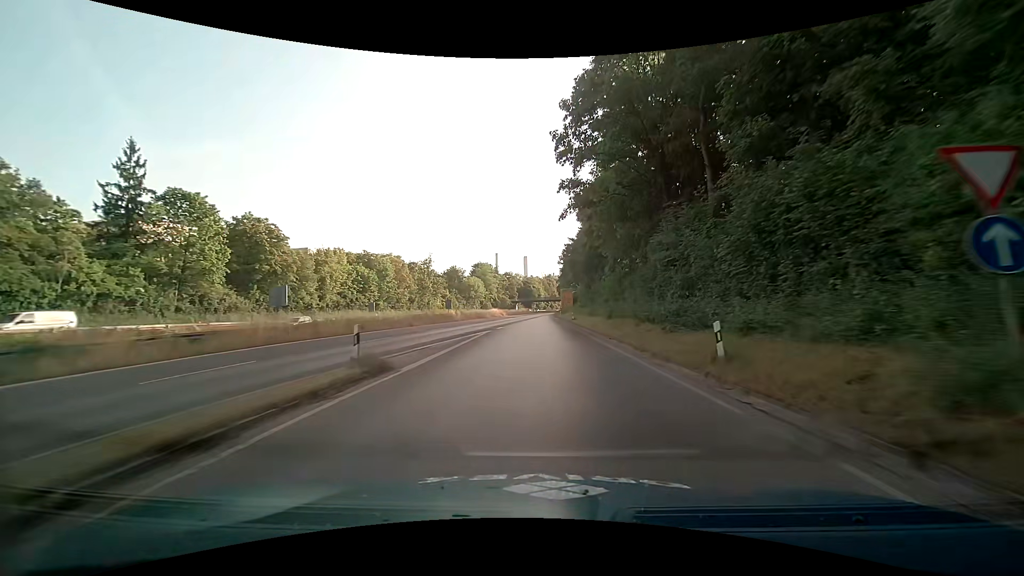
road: trunk_link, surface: asphalt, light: Day
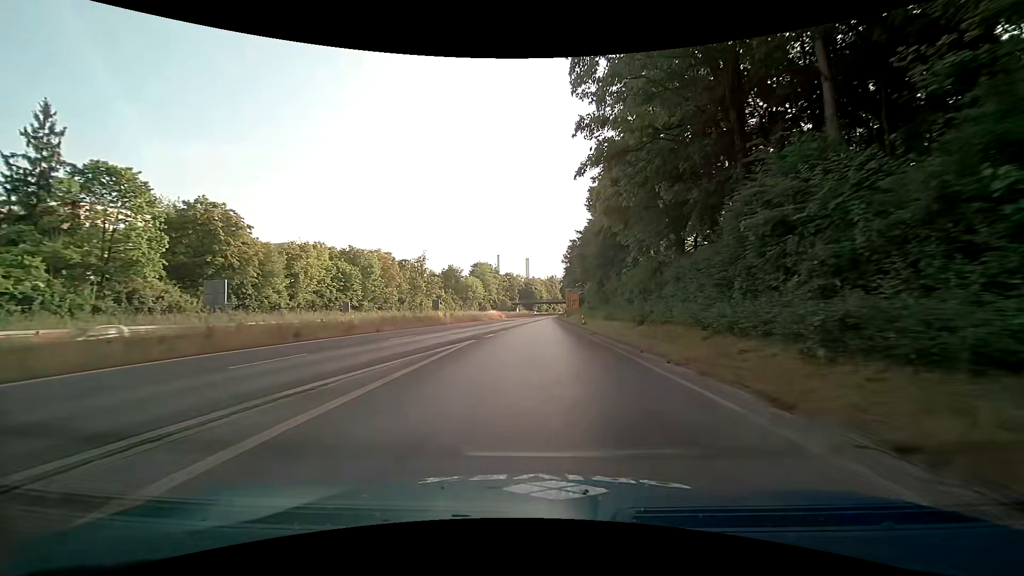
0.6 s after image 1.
(+0.1, +10.0) m; 0°
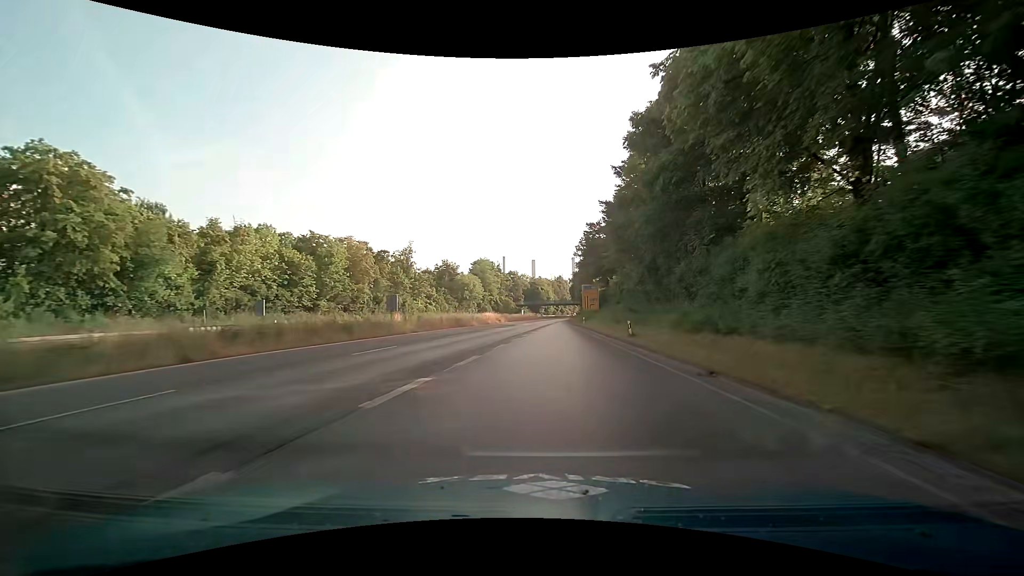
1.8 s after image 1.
(0.0, +20.2) m; 0°
